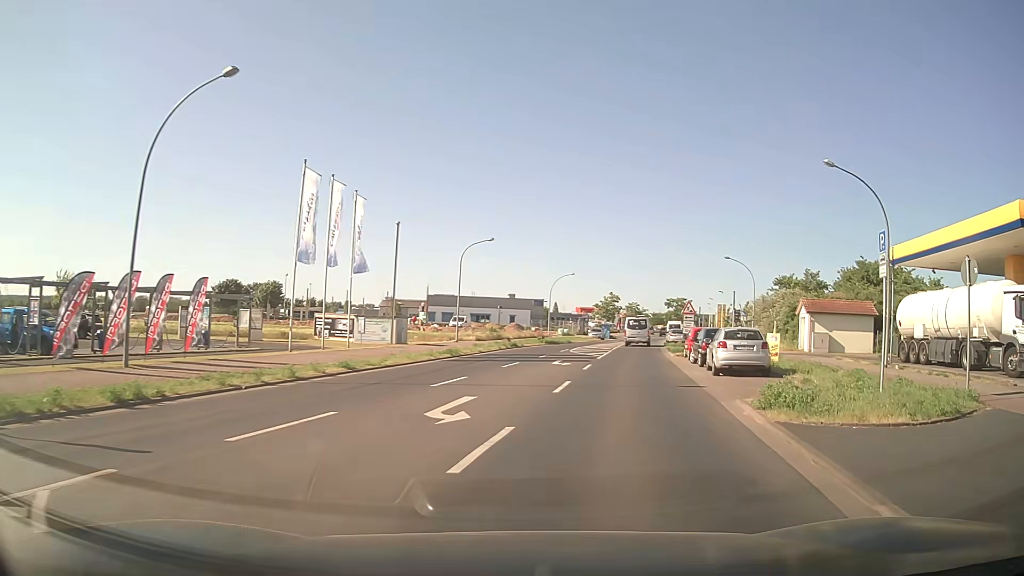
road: tertiary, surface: asphalt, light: Day
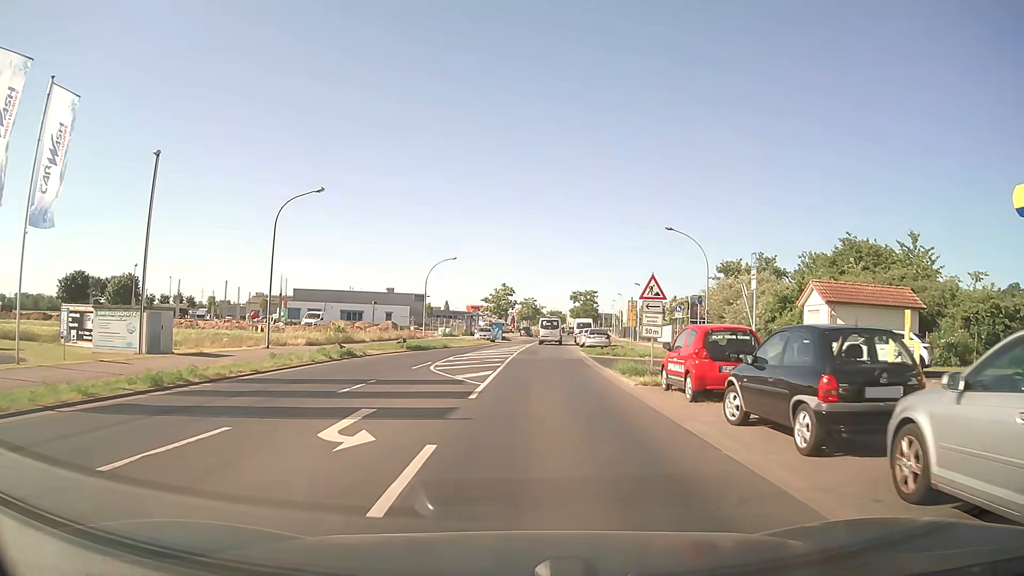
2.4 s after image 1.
(+2.2, +17.8) m; +9°
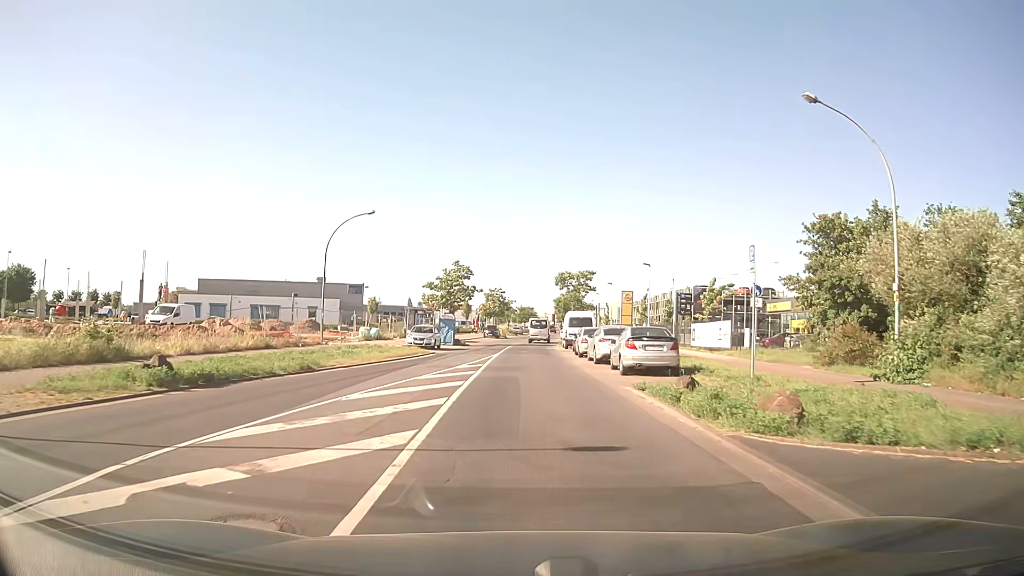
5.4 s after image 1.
(+0.5, +25.5) m; +3°
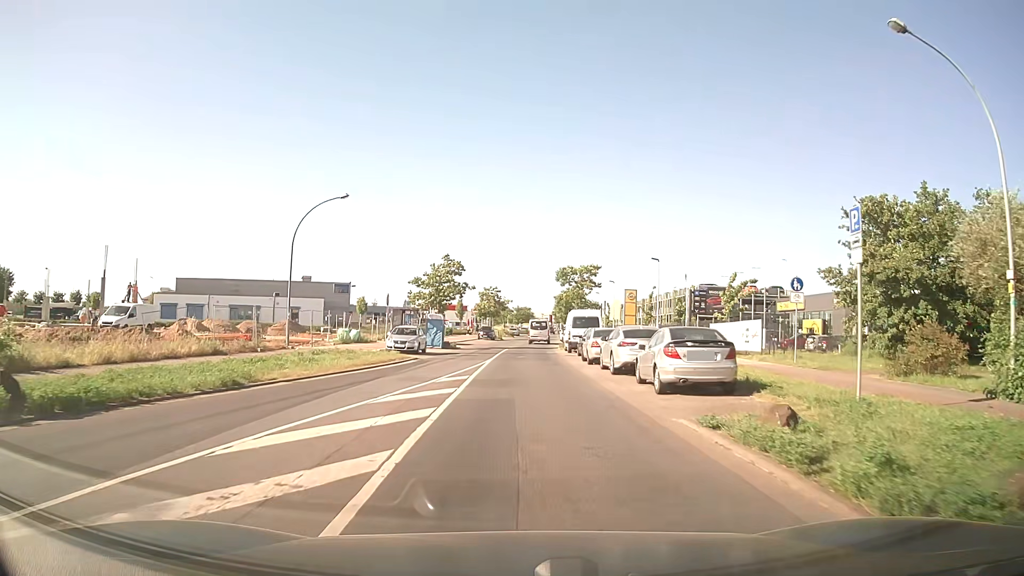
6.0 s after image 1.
(0.0, +5.5) m; 0°
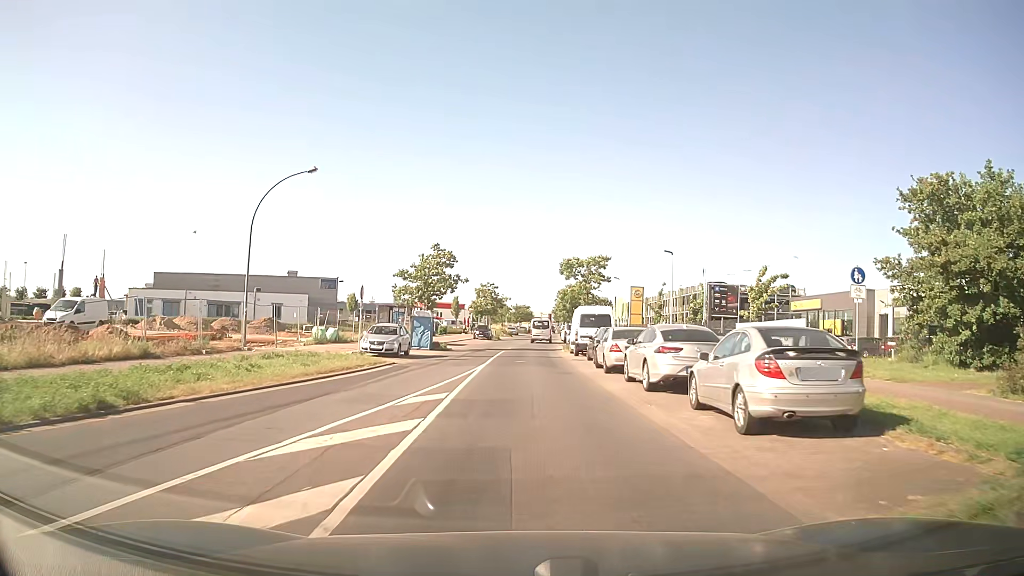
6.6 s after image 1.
(0.0, +5.5) m; 0°
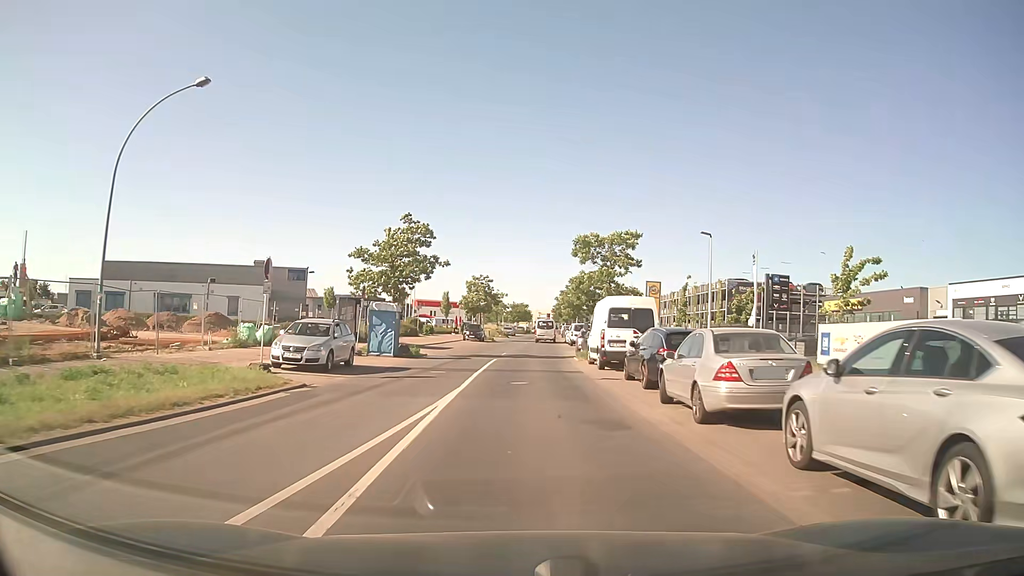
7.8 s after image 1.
(-0.1, +11.0) m; 0°
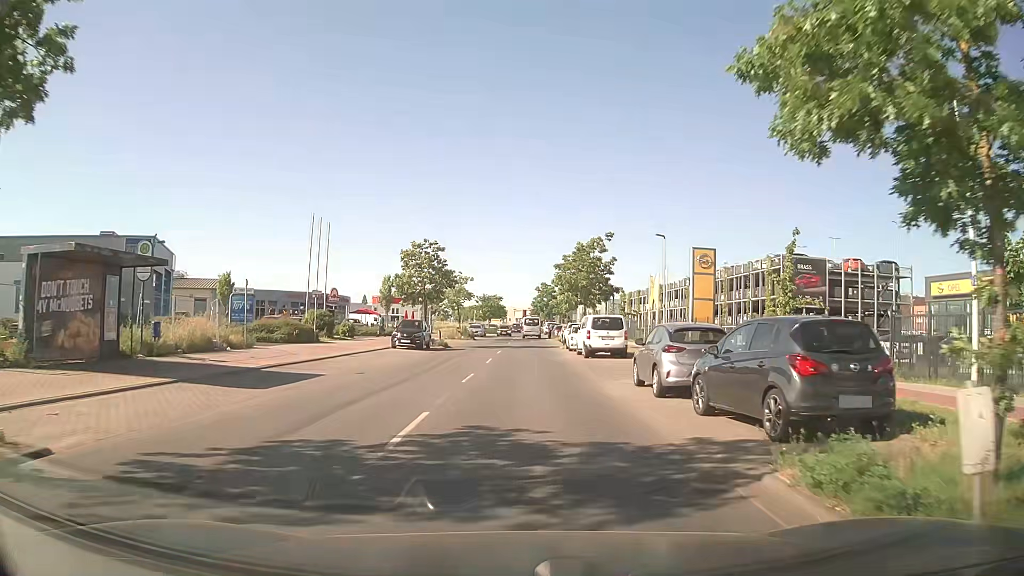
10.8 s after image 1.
(+0.5, +27.0) m; +3°
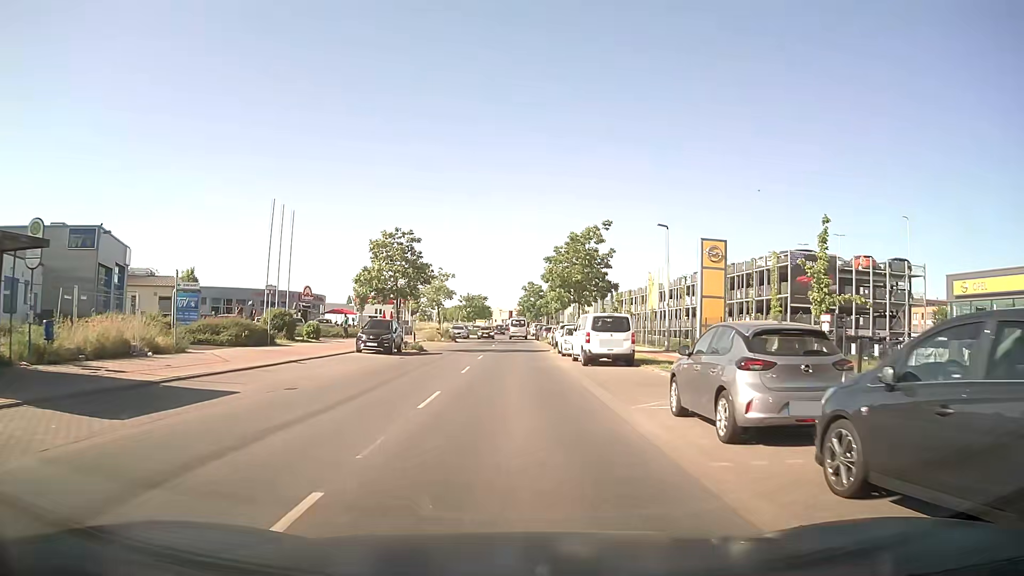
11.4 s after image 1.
(0.0, +5.2) m; +1°
